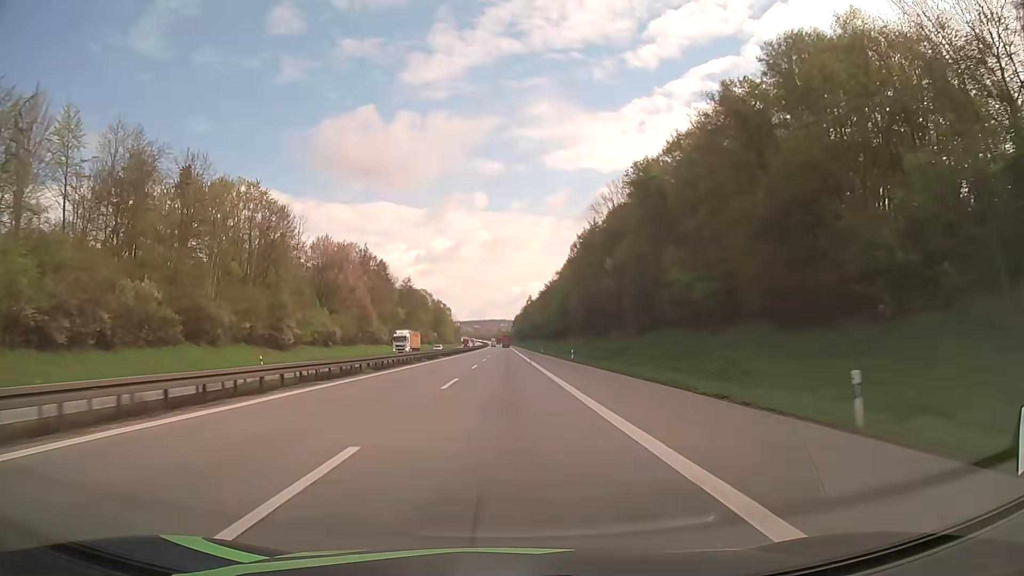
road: motorway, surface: asphalt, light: Day
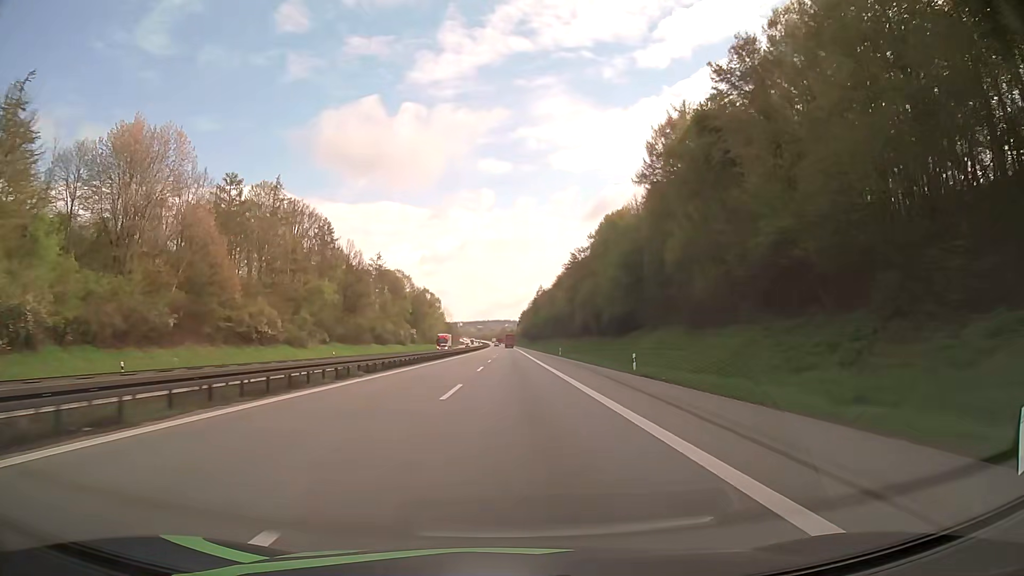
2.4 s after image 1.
(-0.3, +76.9) m; -1°
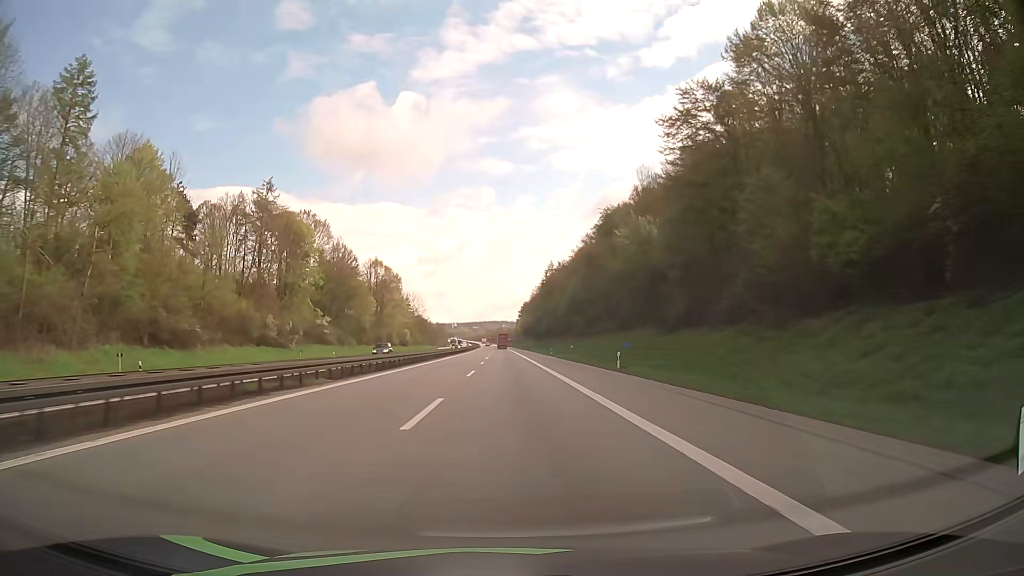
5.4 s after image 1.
(+0.5, +96.9) m; 0°
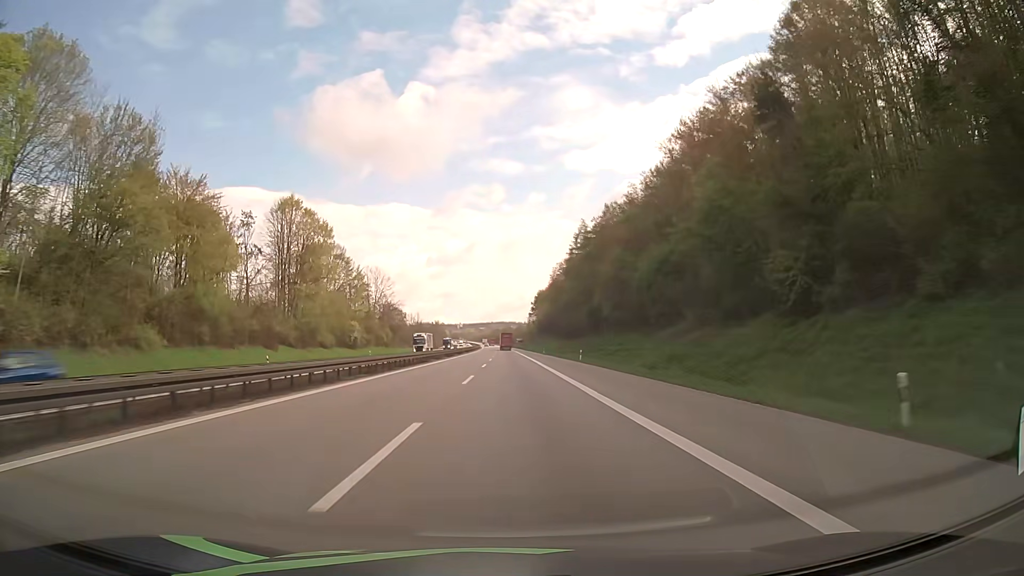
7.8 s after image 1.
(-0.6, +77.9) m; -1°
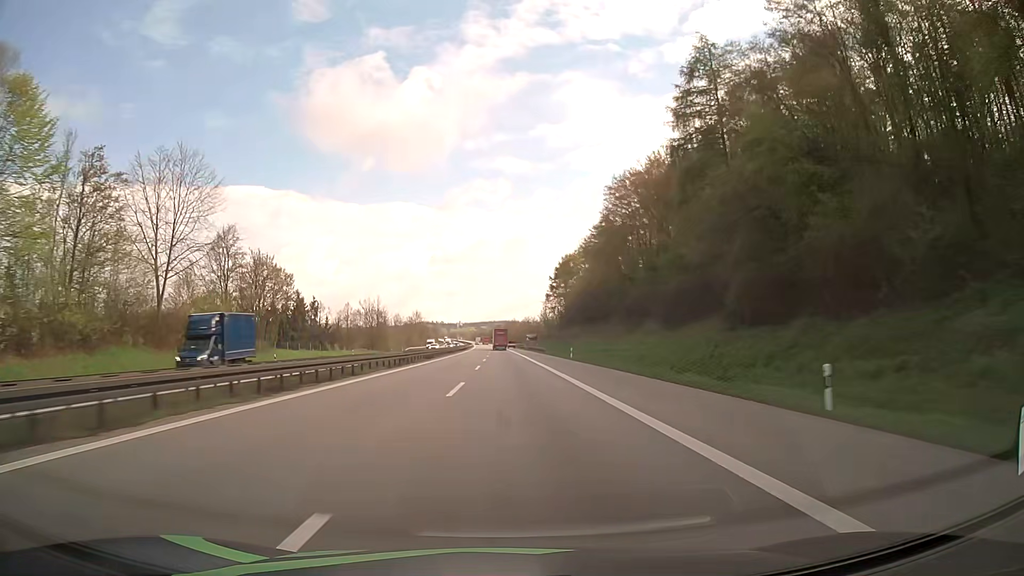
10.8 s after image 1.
(-0.3, +97.2) m; 0°
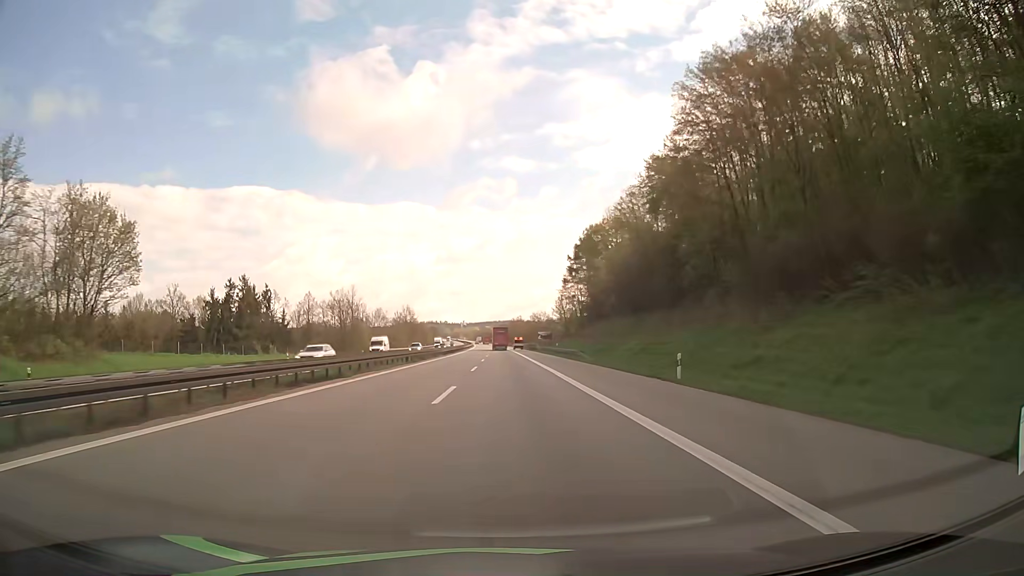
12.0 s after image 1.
(-0.1, +38.3) m; 0°
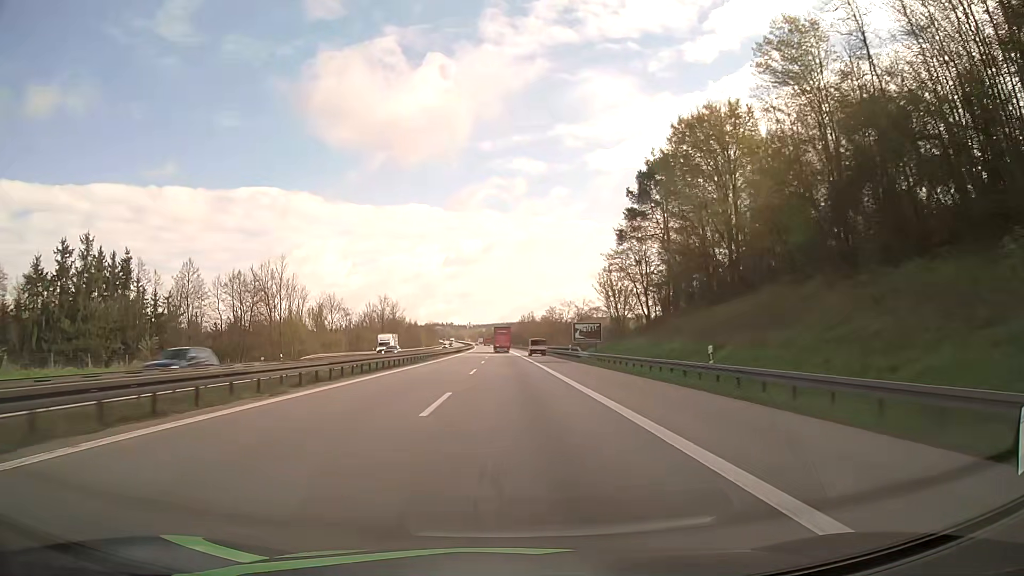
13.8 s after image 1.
(-0.4, +56.7) m; -1°
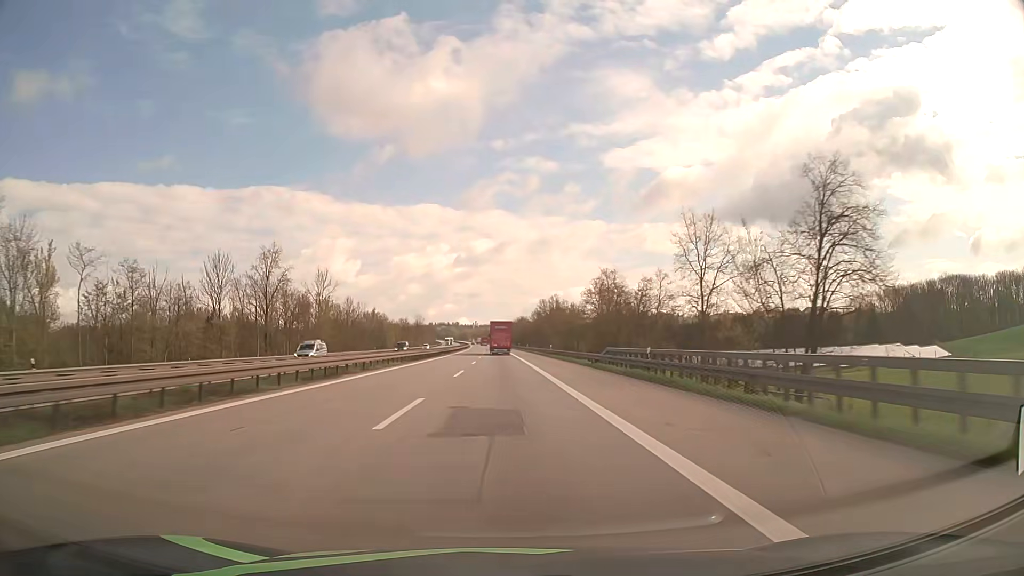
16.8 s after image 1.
(-0.3, +93.2) m; -1°
(0, +10) (0, +20) (0, +30) (0, +40) (0, +50) (0, +60) (0, +70) (-1, +80) (-1, +90) (-1, +100) m
